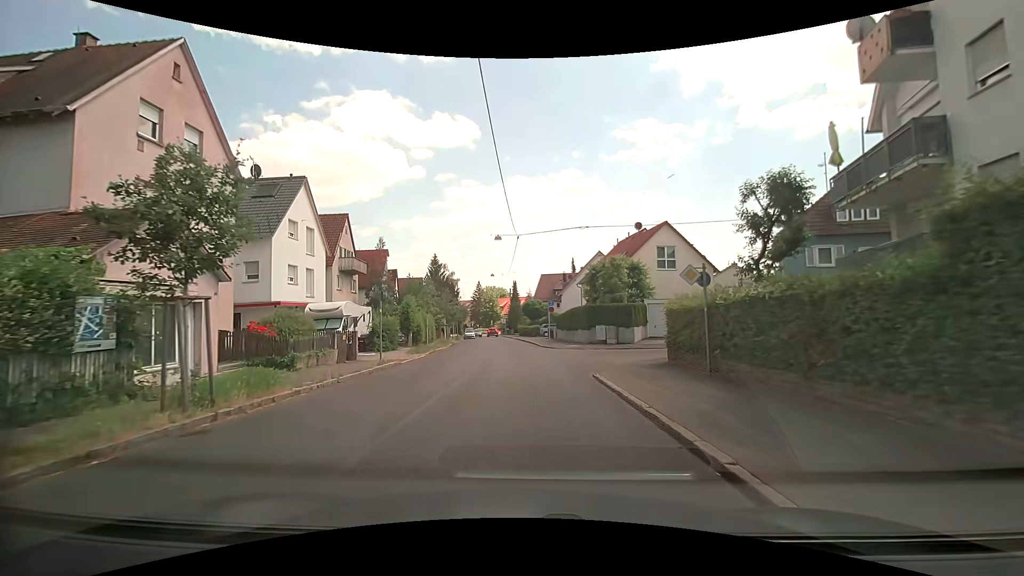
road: tertiary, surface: asphalt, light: Day
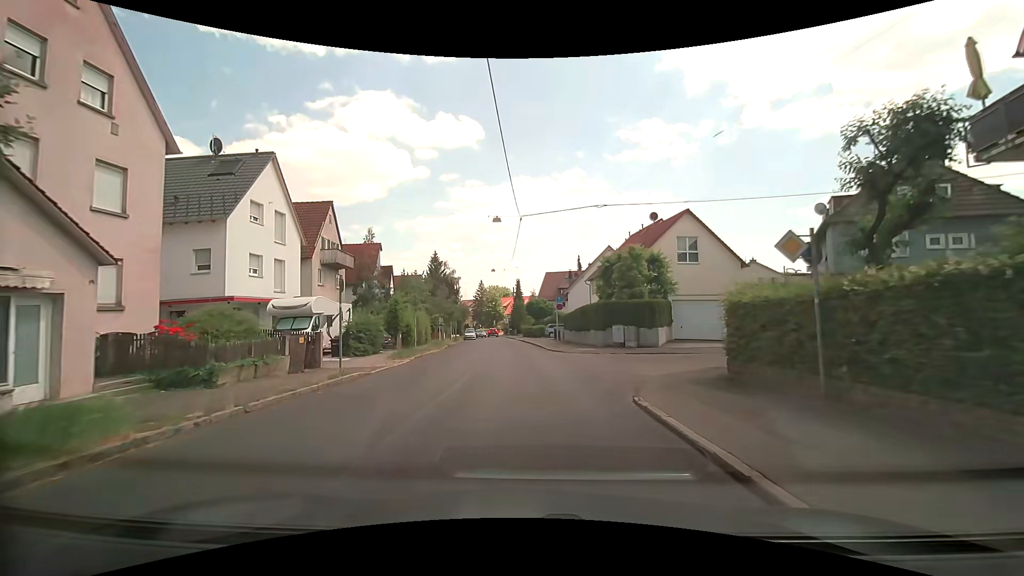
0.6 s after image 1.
(0.0, +4.9) m; -1°
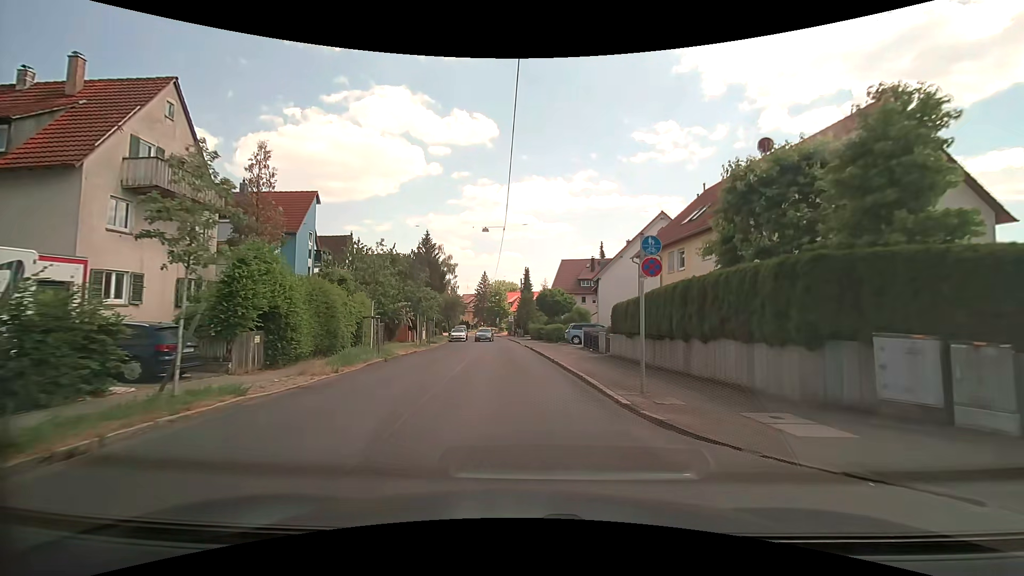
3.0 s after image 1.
(+0.1, +20.7) m; 0°
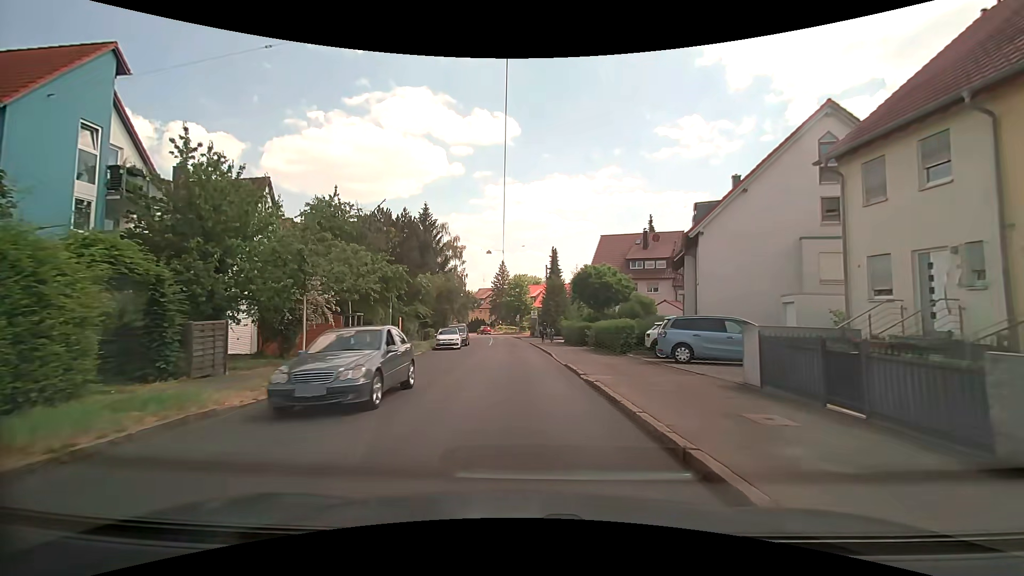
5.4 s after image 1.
(-0.3, +21.1) m; -3°
(0, +10) (0, +20) (0, +30) (-1, +40) (-1, +50) (-2, +60) (-2, +70) (-3, +80) (-5, +90) (-7, +100) m
